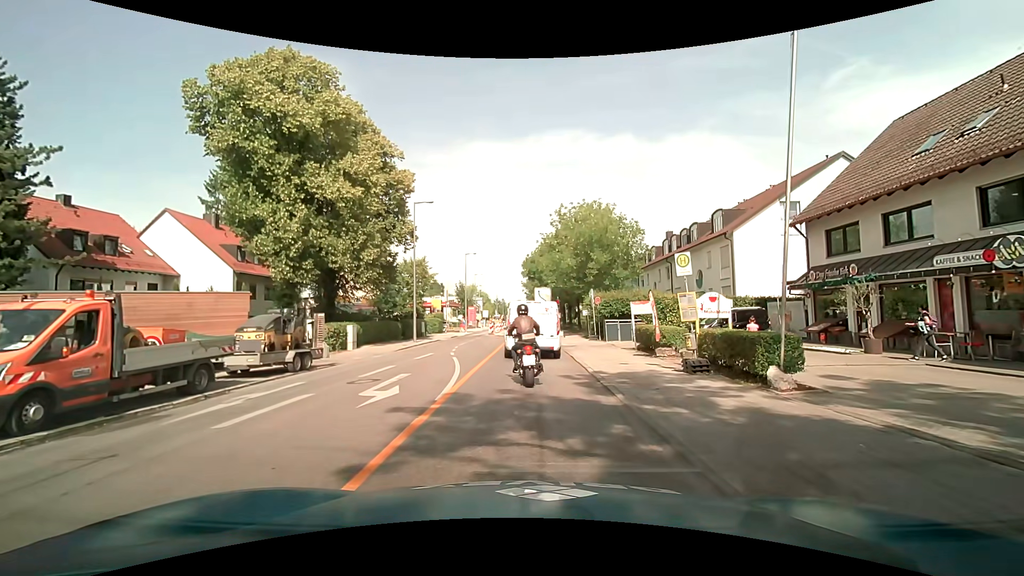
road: tertiary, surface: asphalt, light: Day
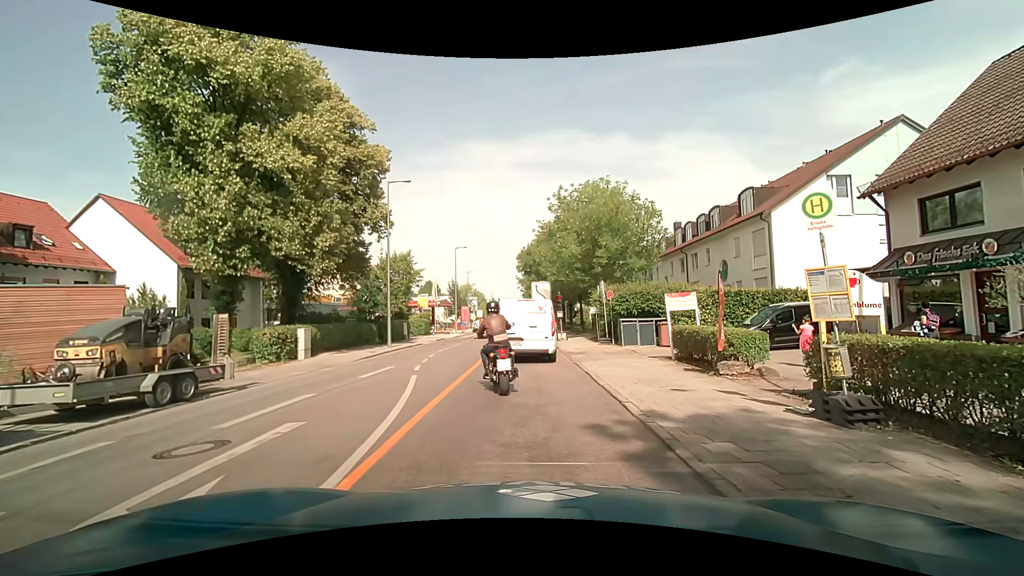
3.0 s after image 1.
(-0.1, +5.8) m; +1°
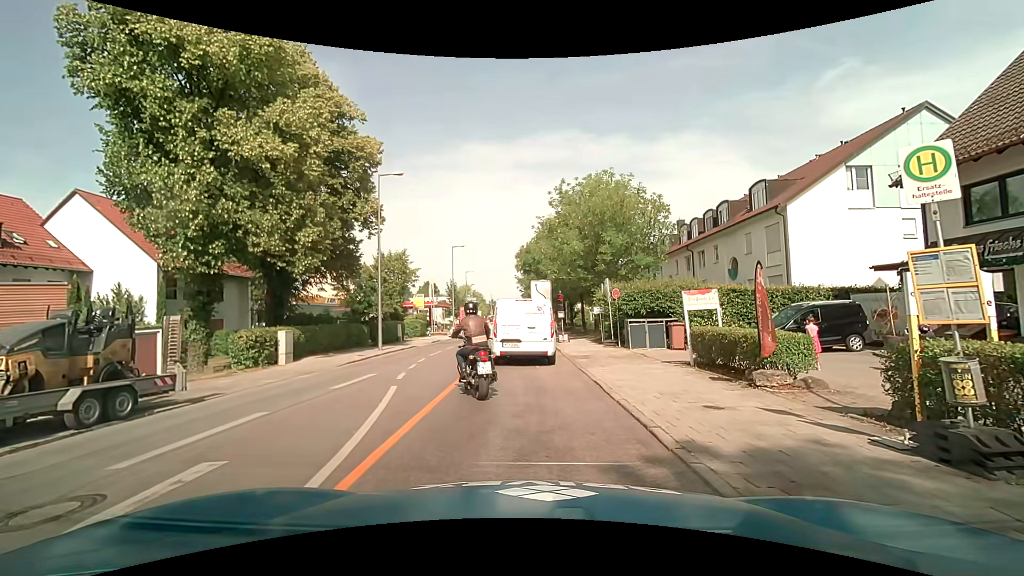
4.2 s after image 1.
(0.0, +1.7) m; -2°
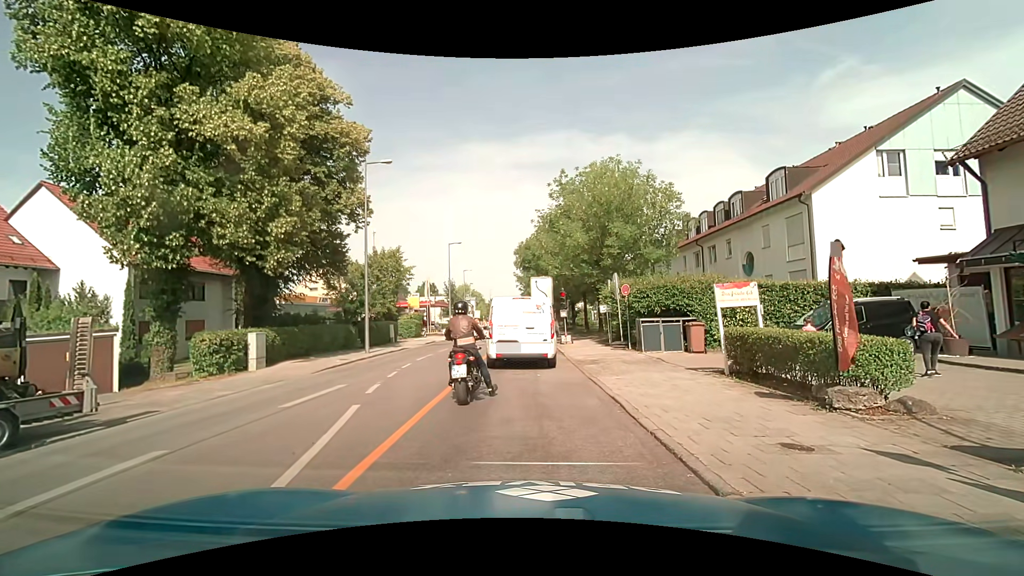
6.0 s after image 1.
(0.0, +2.3) m; 0°
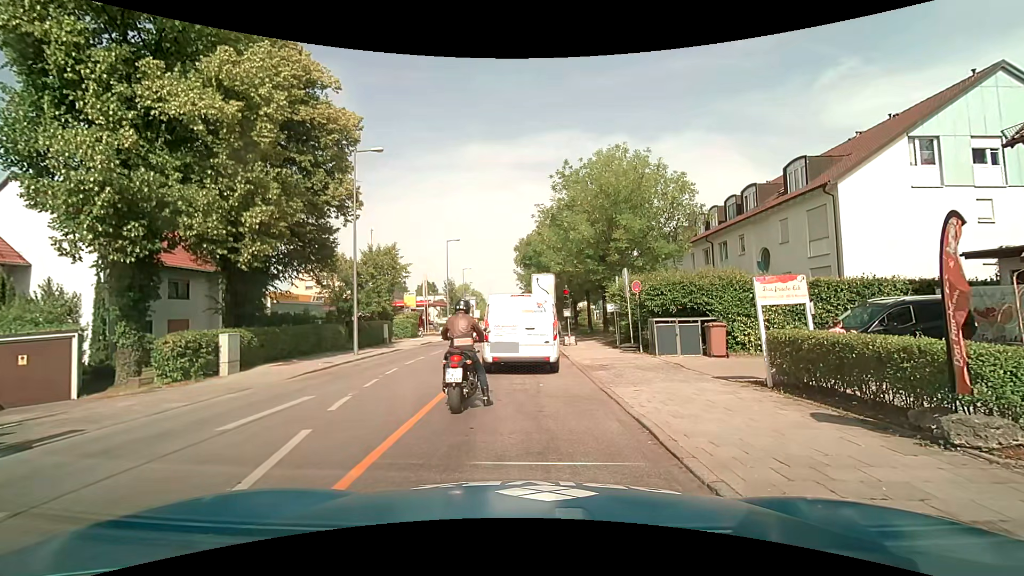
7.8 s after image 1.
(0.0, +1.8) m; 0°
